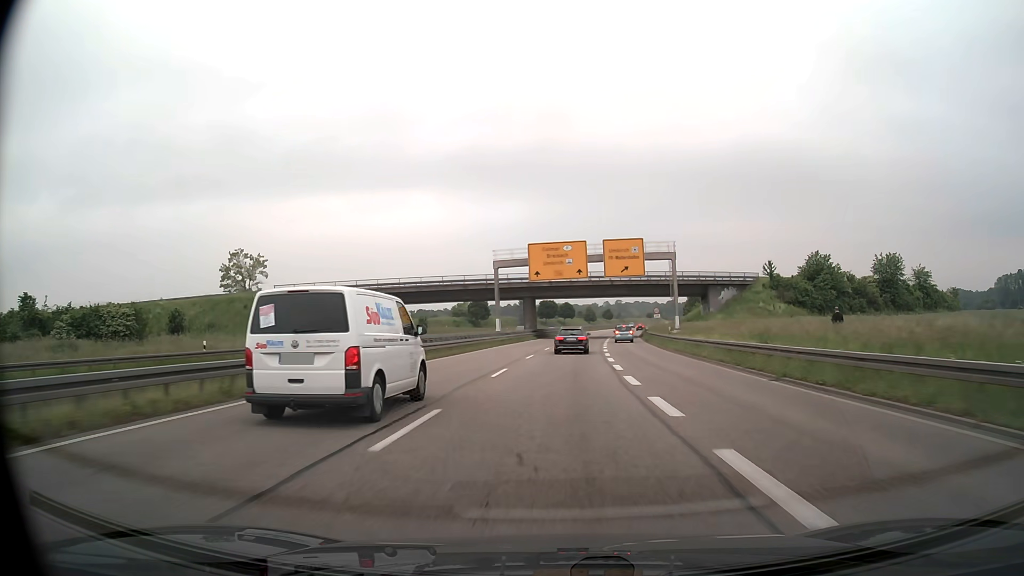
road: trunk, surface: asphalt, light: Day
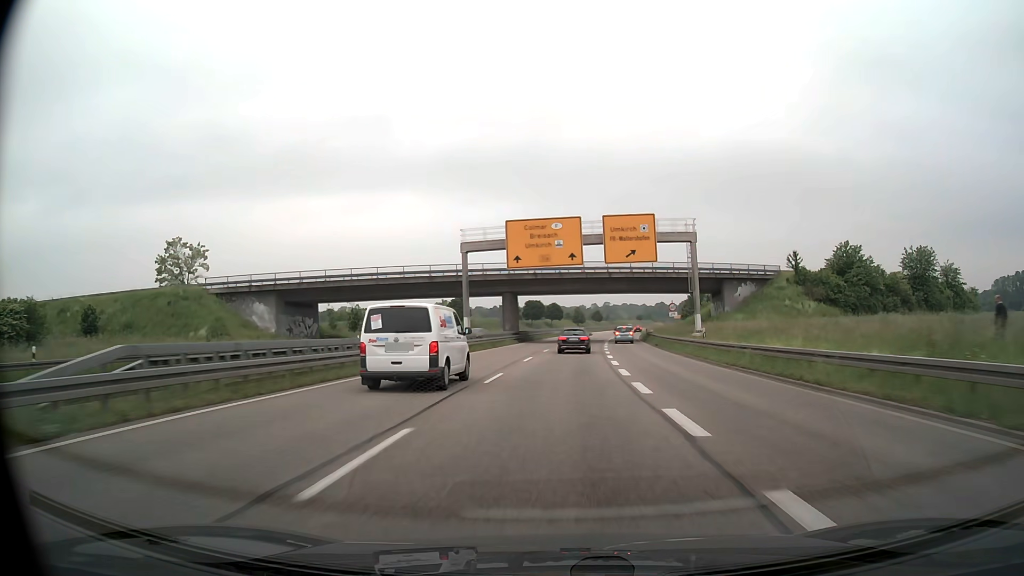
(+0.1, +14.0) m; +1°
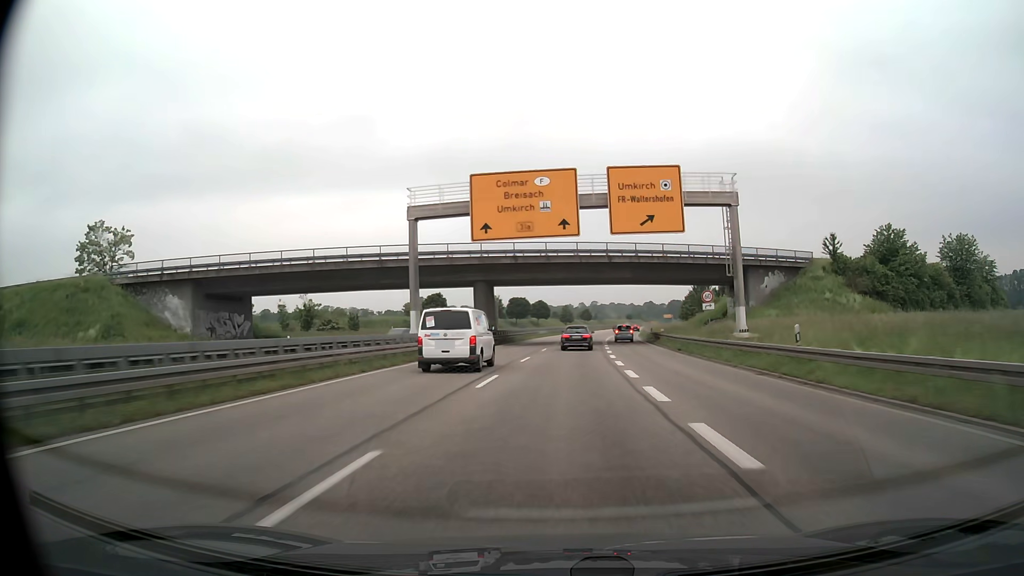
(+0.1, +14.0) m; +1°
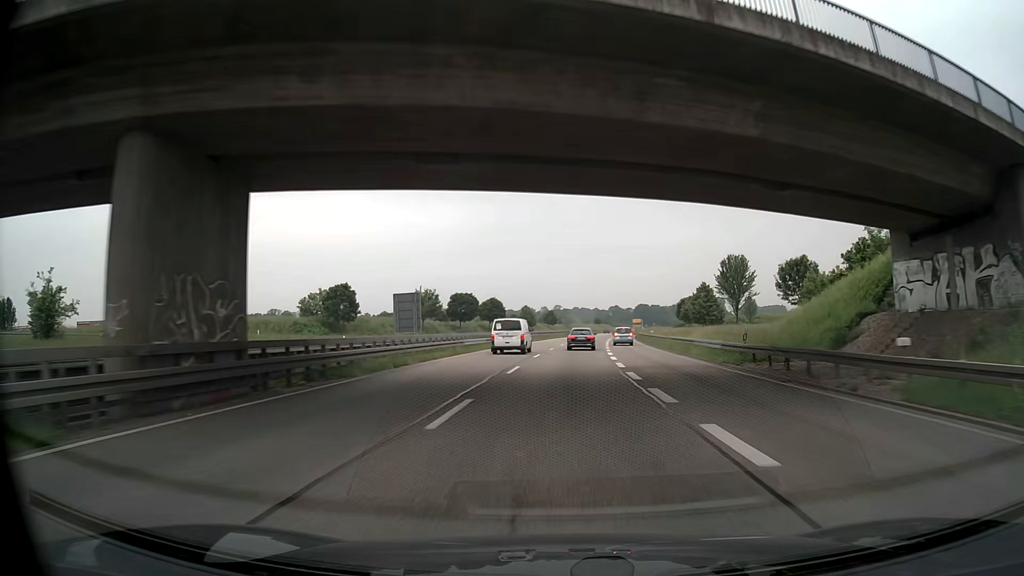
(+1.2, +42.0) m; +3°
(0, +10) (0, +20) (+1, +30) (+1, +40) (+2, +50) (+2, +60) (+3, +70) (+4, +80) (+5, +90) (+6, +100) m
